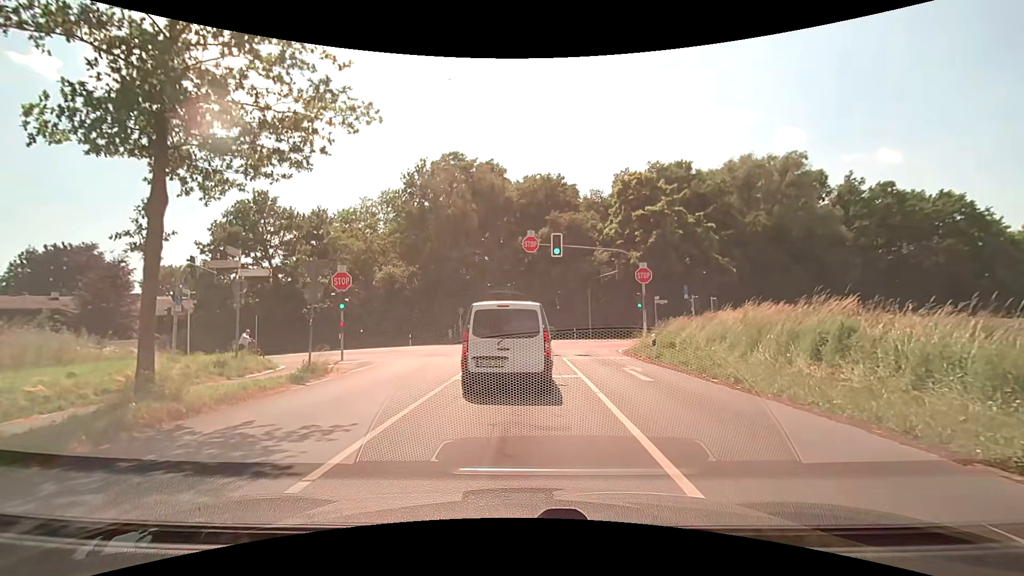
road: unclassified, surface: asphalt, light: Day
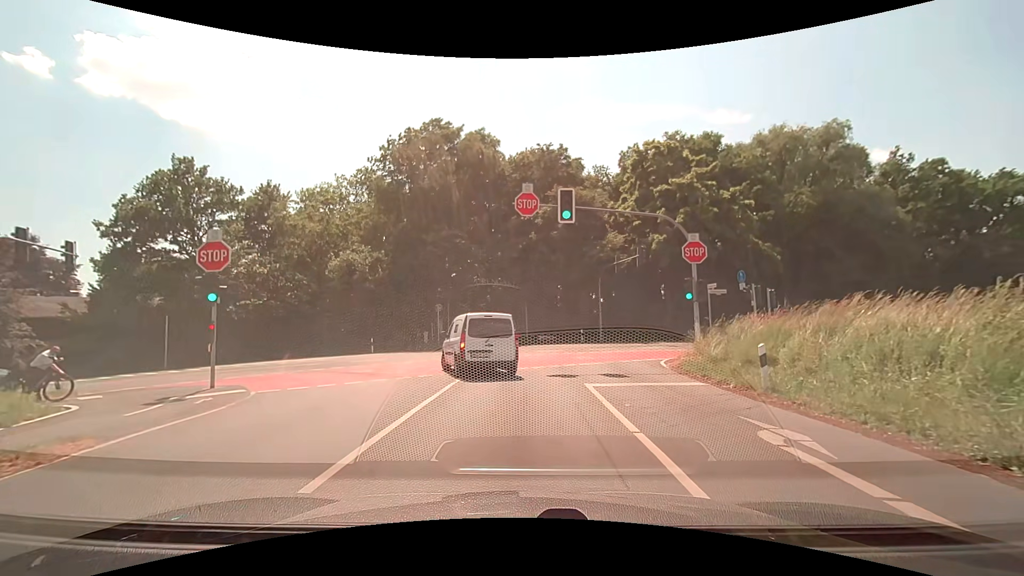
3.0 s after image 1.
(+0.2, +9.8) m; +1°
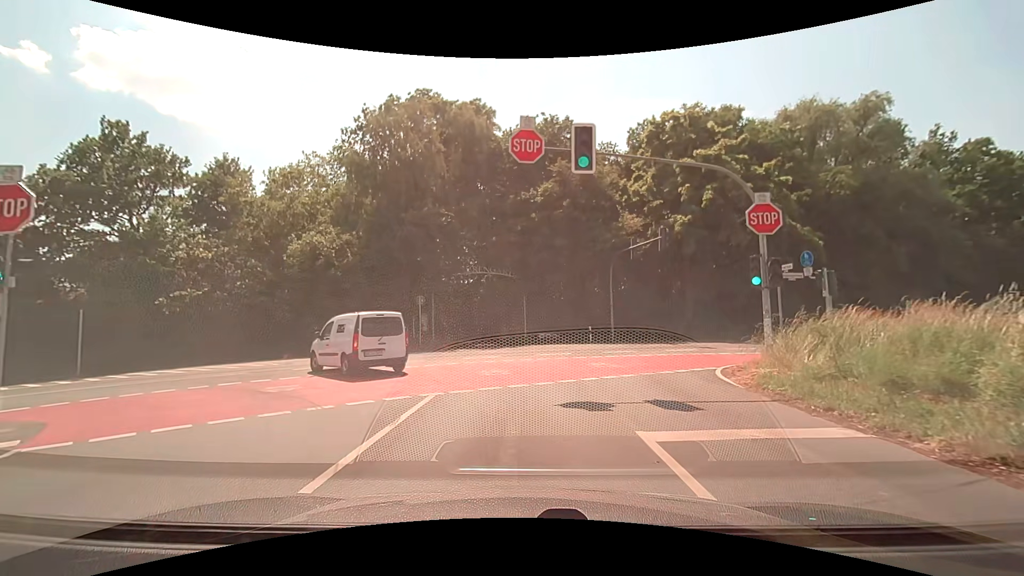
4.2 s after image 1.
(0.0, +5.9) m; 0°
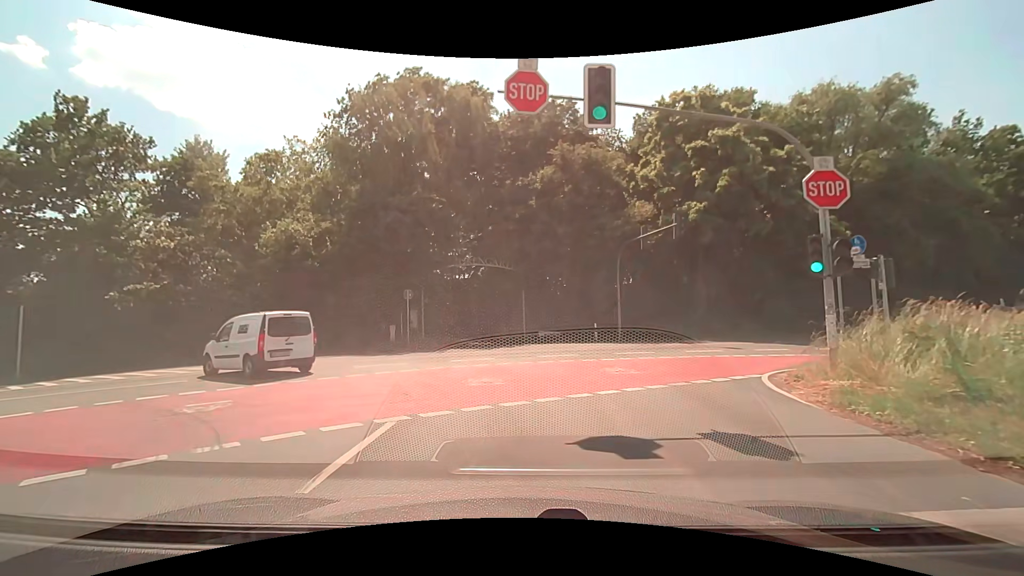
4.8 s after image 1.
(0.0, +2.9) m; +1°
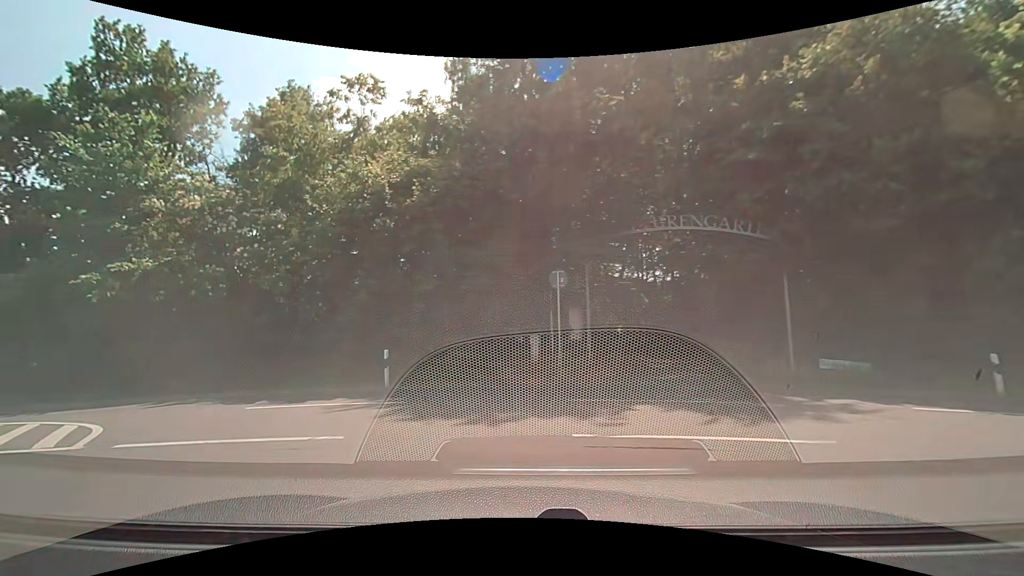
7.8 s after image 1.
(-1.4, +13.6) m; -20°
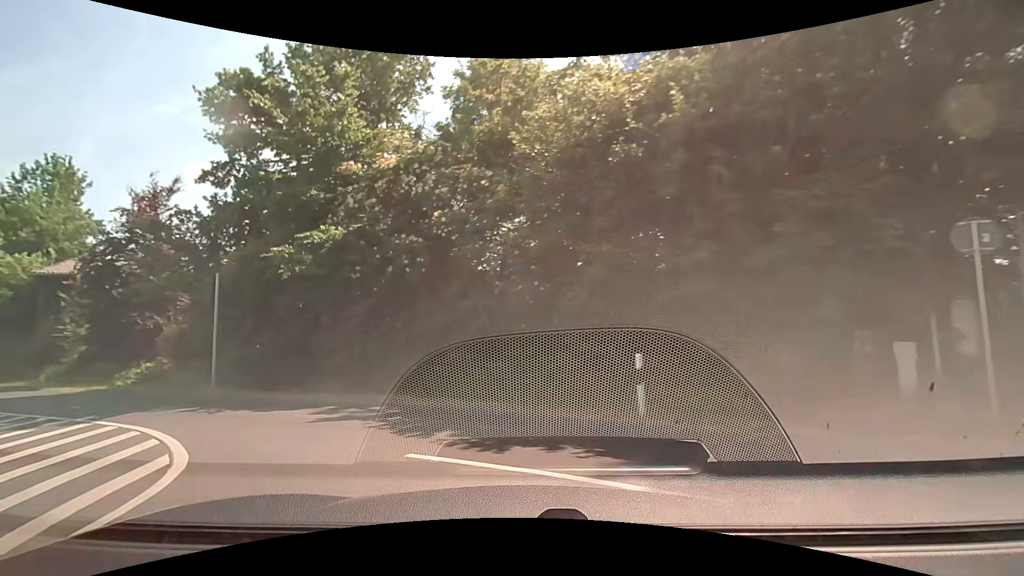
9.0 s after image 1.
(-1.2, +5.5) m; -24°
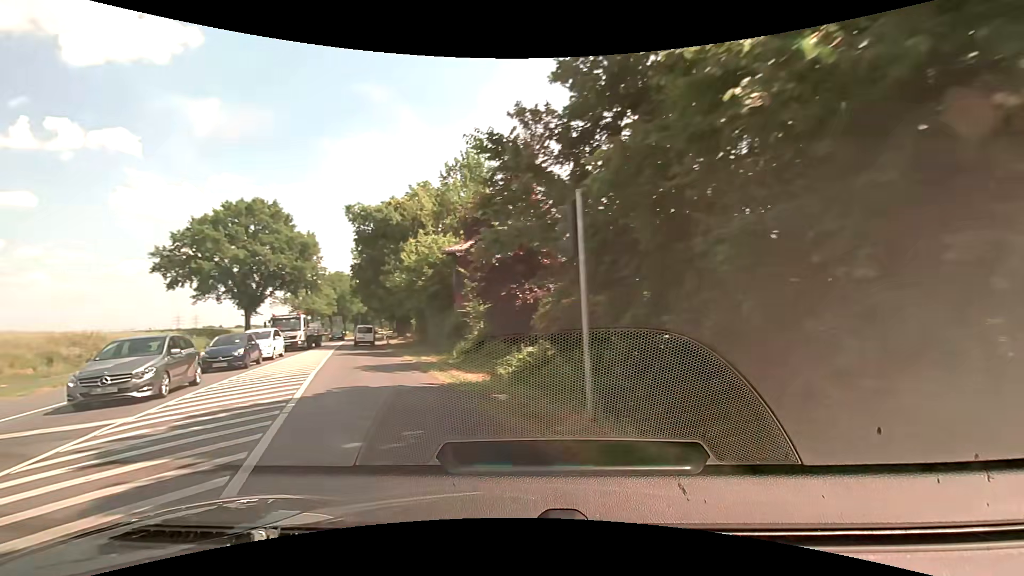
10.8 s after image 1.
(-3.6, +8.8) m; -43°
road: secondary
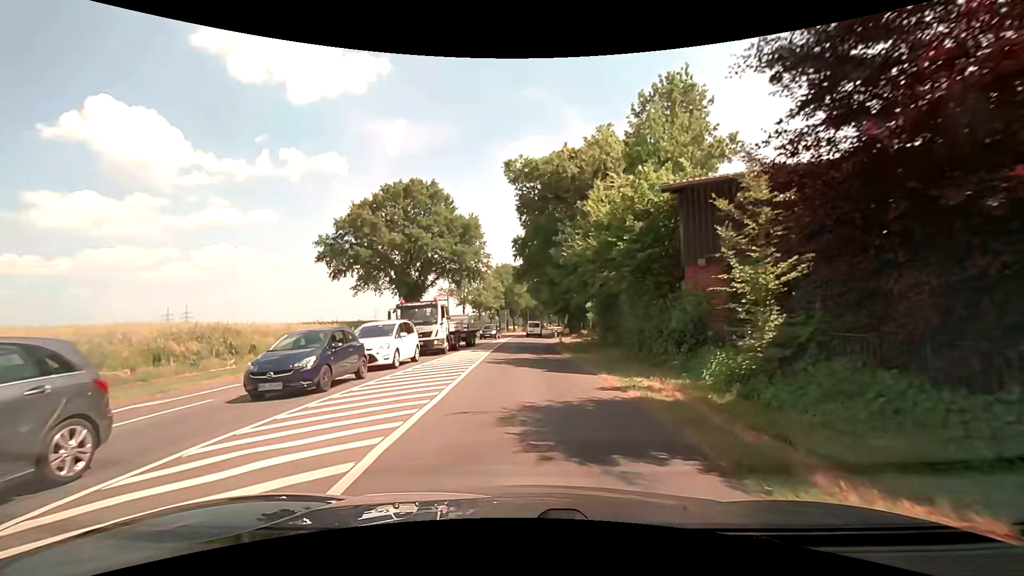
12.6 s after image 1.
(-3.0, +11.3) m; -19°
(0, +10) (0, +20) (0, +30) (0, +40) (0, +50) (0, +60) (+1, +70) (+2, +80) (+2, +90) (+3, +100) m
